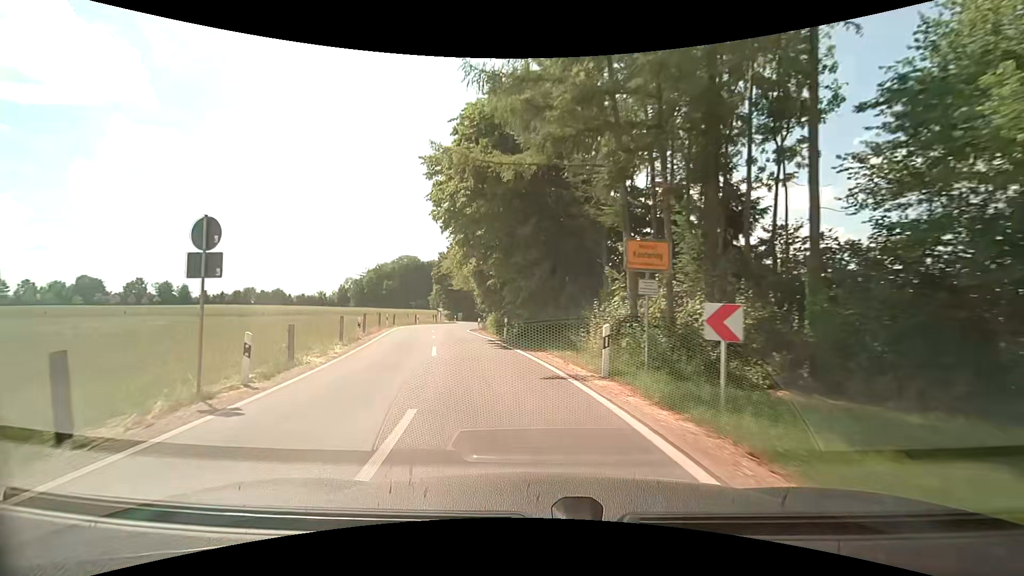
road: unclassified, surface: asphalt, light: Day
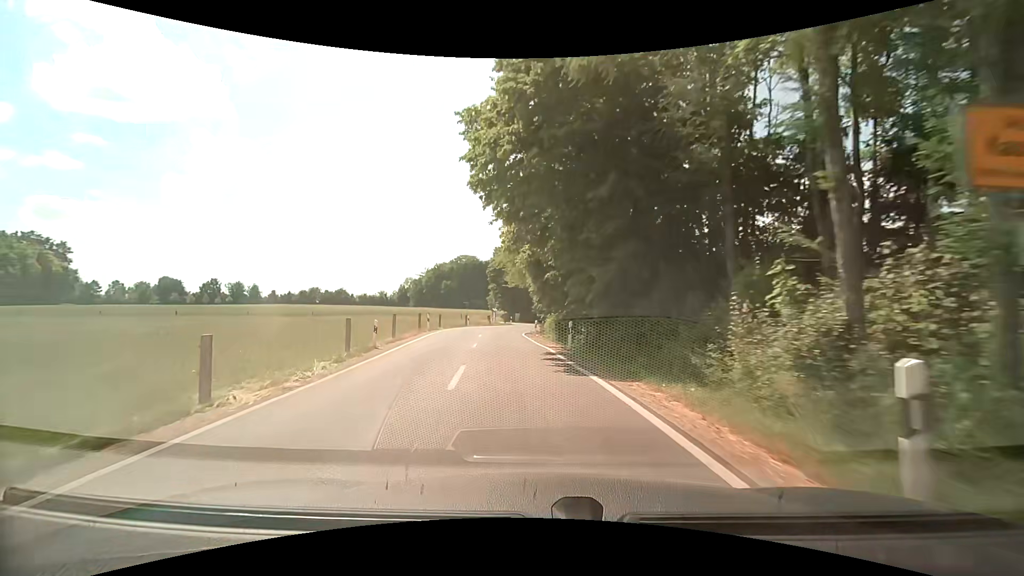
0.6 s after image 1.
(-0.4, +6.6) m; -7°
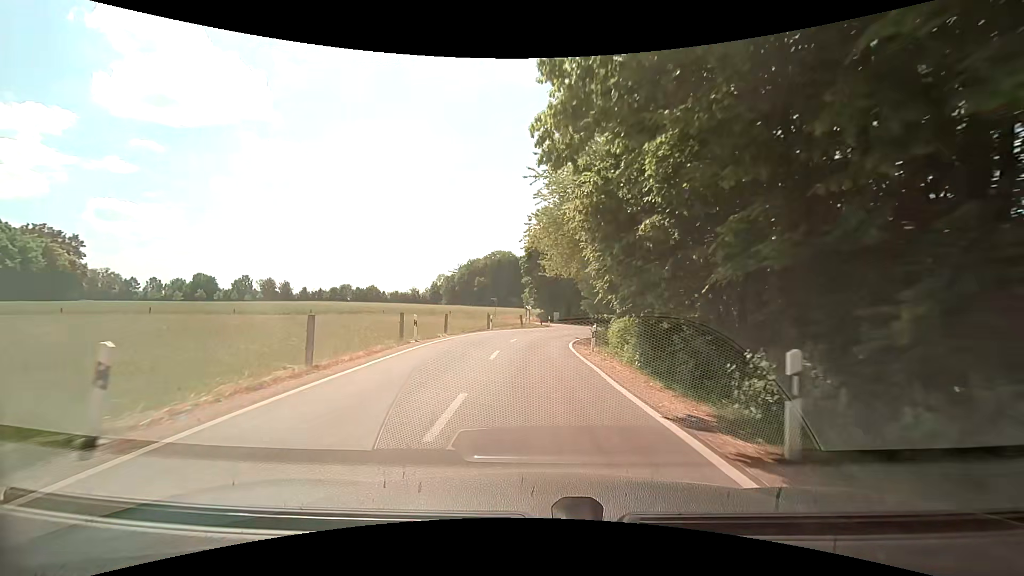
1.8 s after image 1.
(-0.9, +13.5) m; -5°
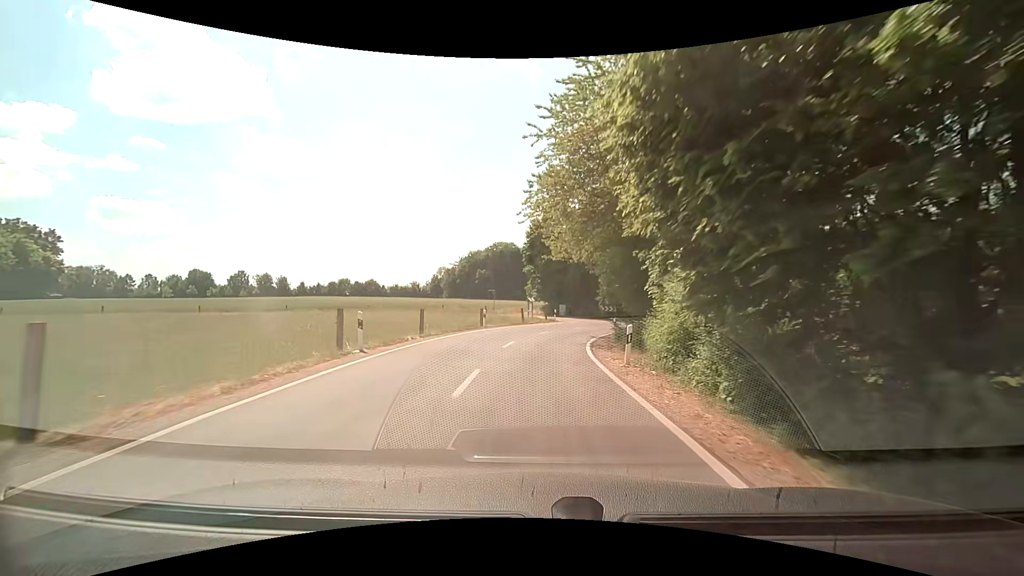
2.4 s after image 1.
(-0.1, +6.8) m; 0°
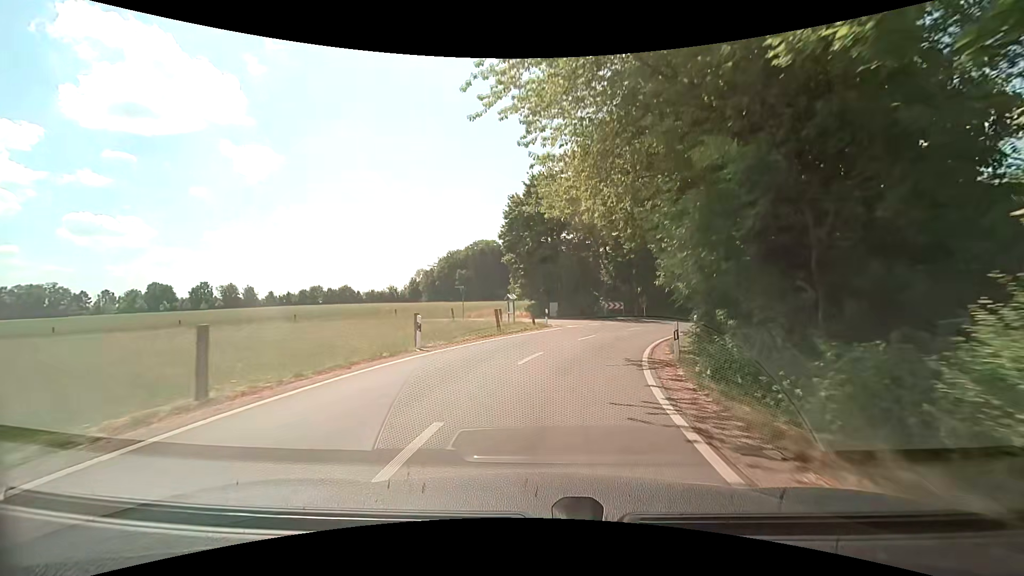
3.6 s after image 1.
(-0.1, +13.5) m; +1°
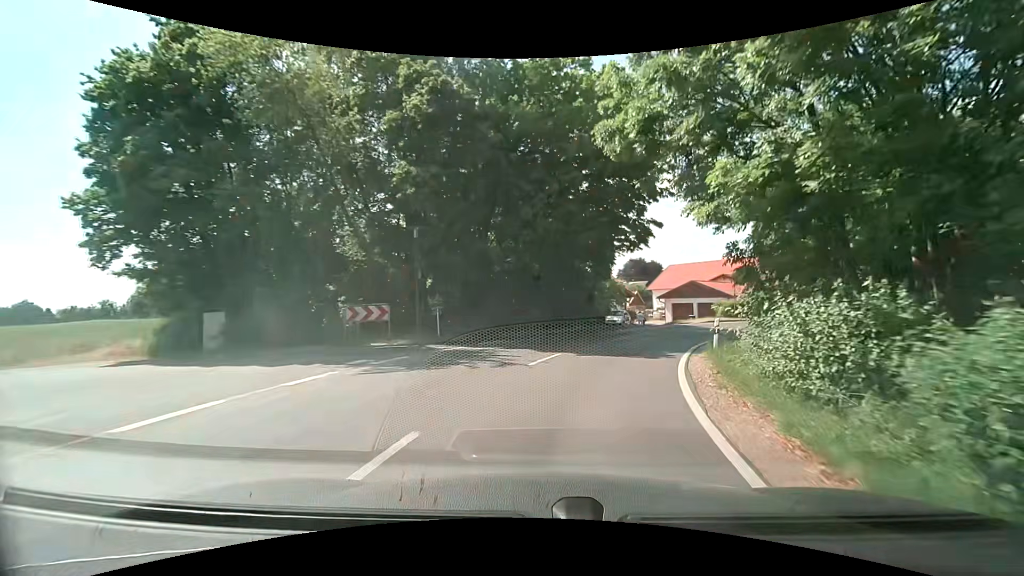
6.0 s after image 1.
(+4.5, +26.0) m; +22°
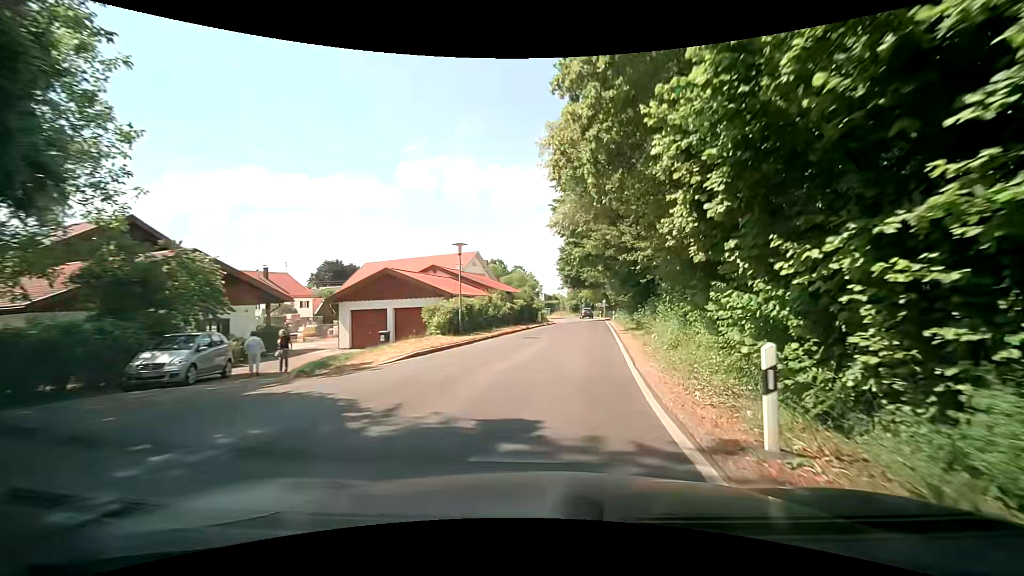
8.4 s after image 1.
(+7.2, +25.2) m; +32°
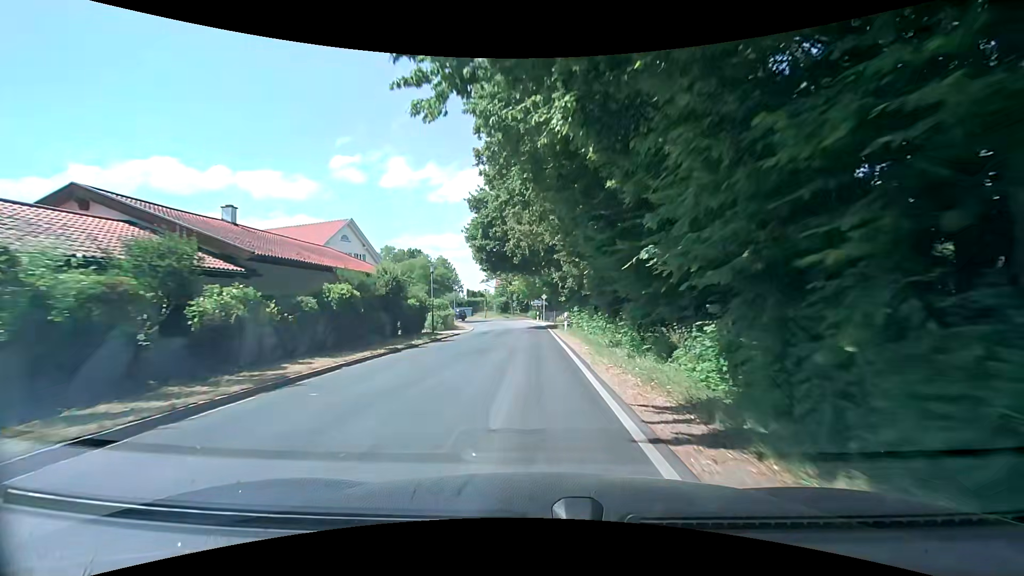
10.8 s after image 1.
(+3.1, +26.8) m; +10°
(0, +10) (-1, +20) (-1, +30) (-1, +40) (-3, +50) (-4, +60) (-9, +69) (-16, +75) (-25, +78) (-35, +79) m
